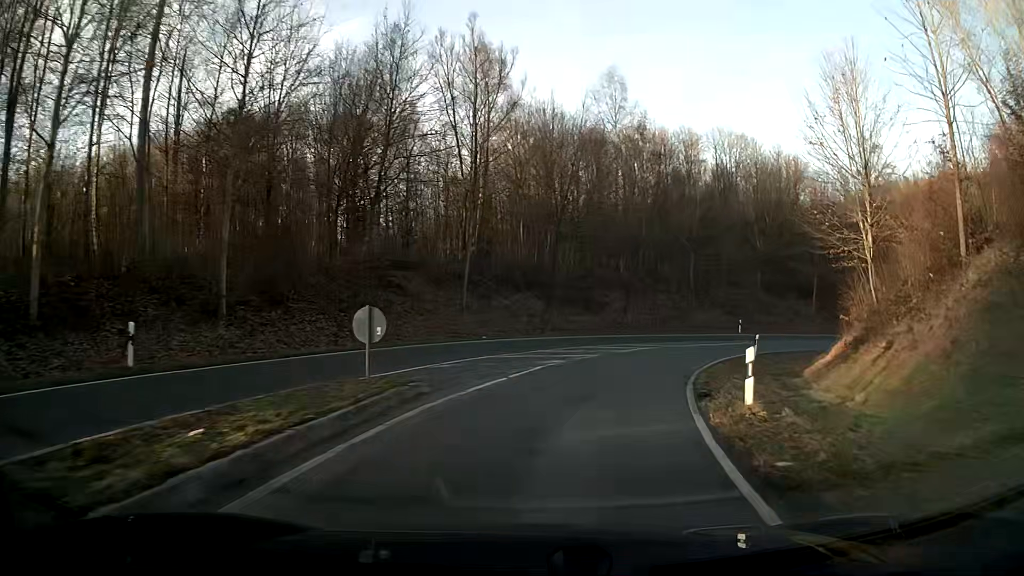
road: primary_link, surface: asphalt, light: Day
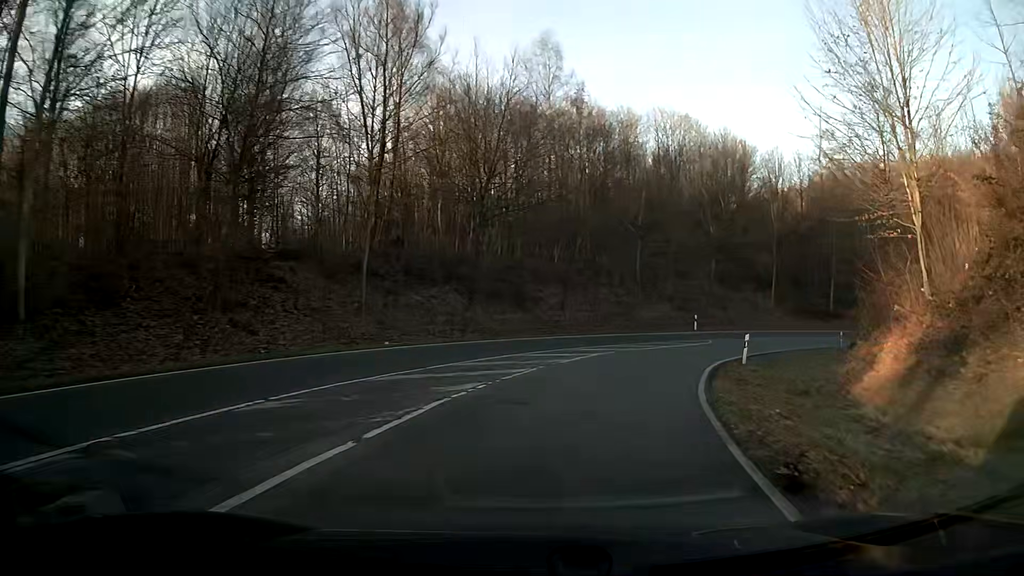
(+0.4, +7.6) m; +6°
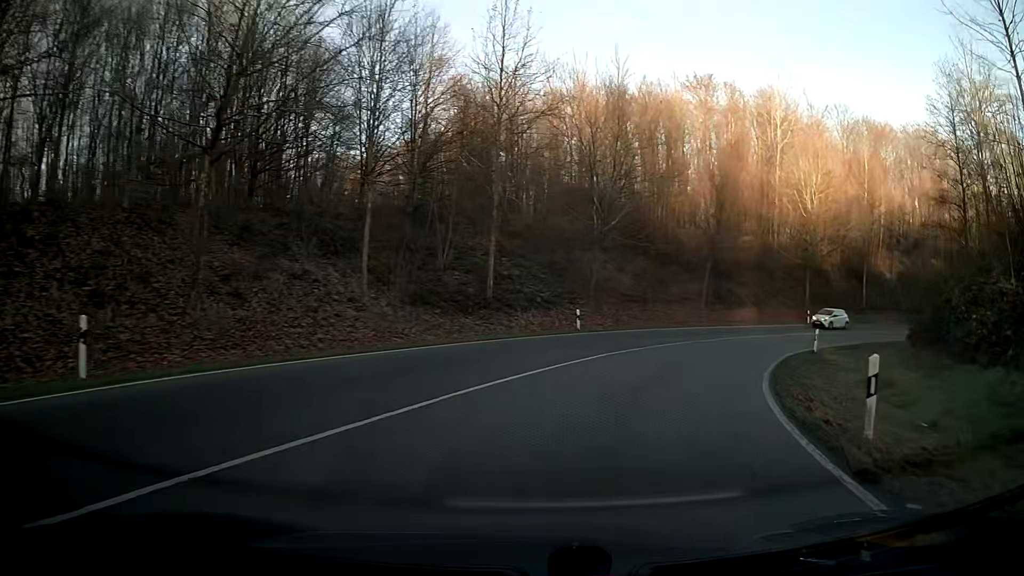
(+11.2, +34.9) m; +37°
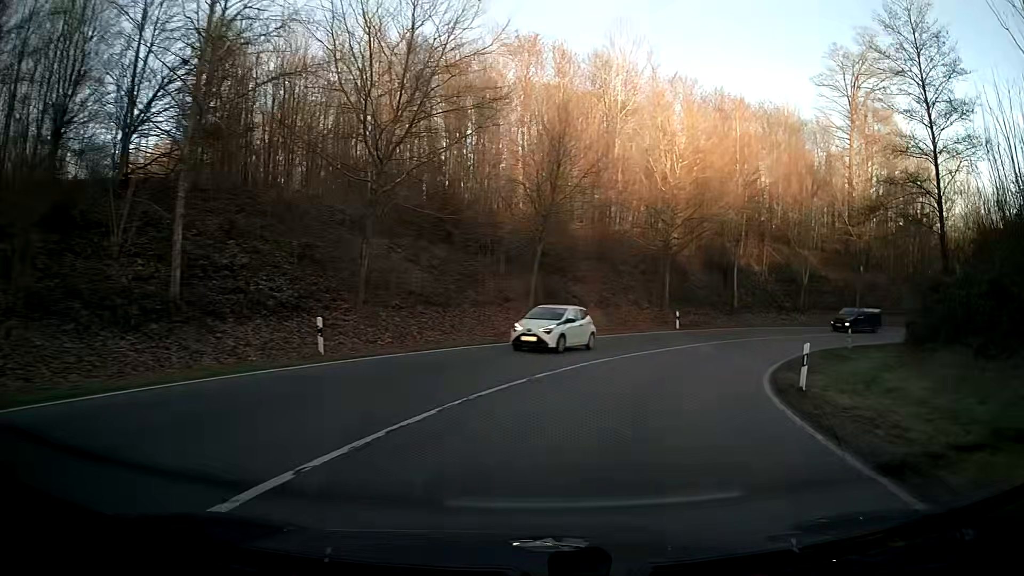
(+2.1, +14.4) m; +16°
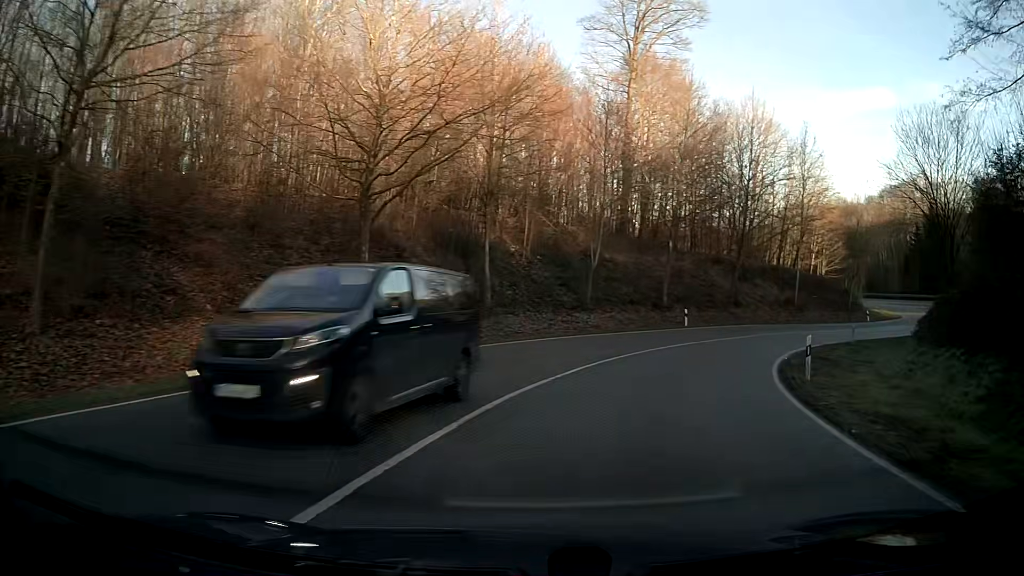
(+4.4, +21.0) m; +24°
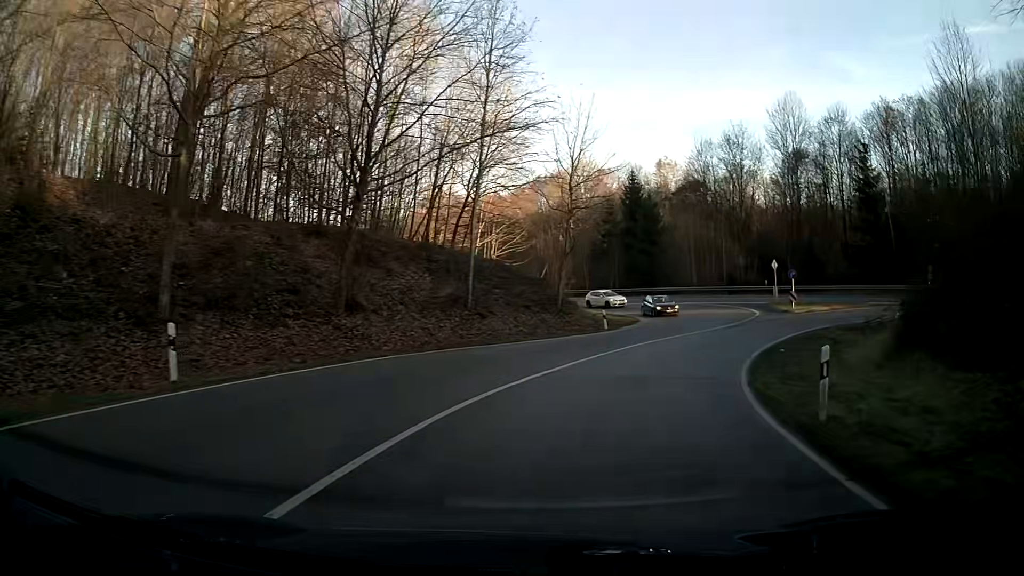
(+7.7, +26.9) m; +31°
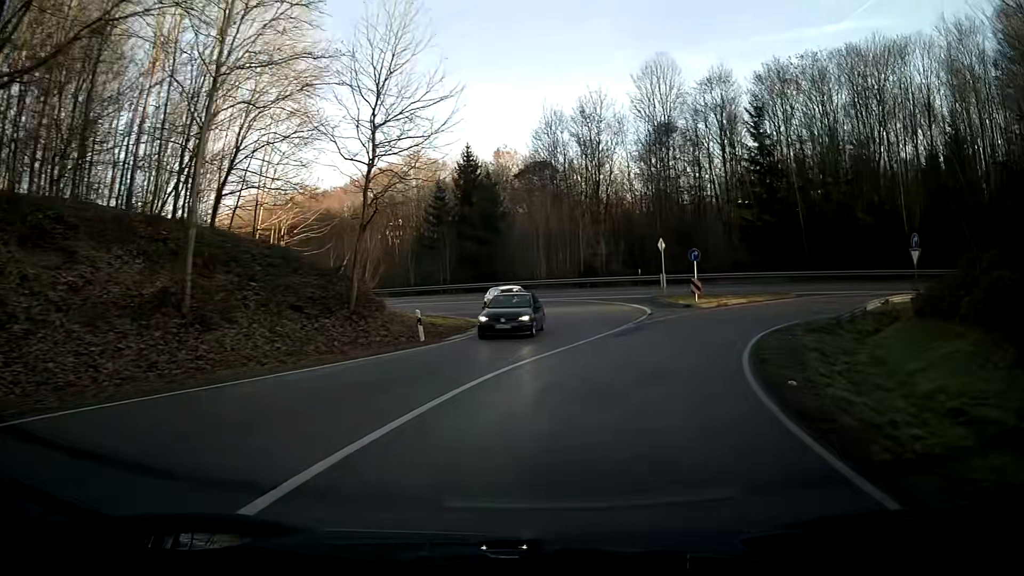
(+1.6, +13.2) m; +14°
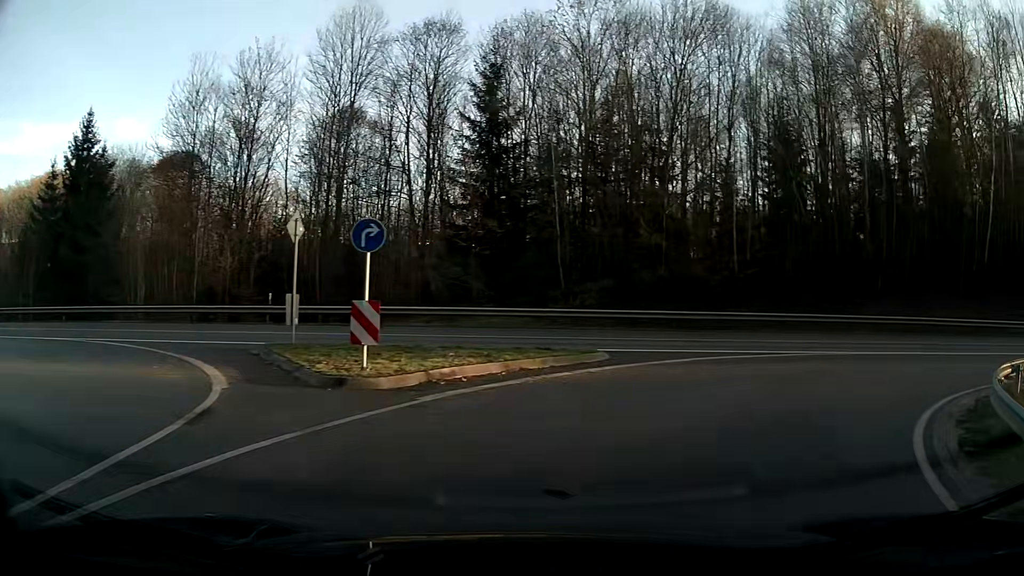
(+4.5, +20.6) m; +31°
